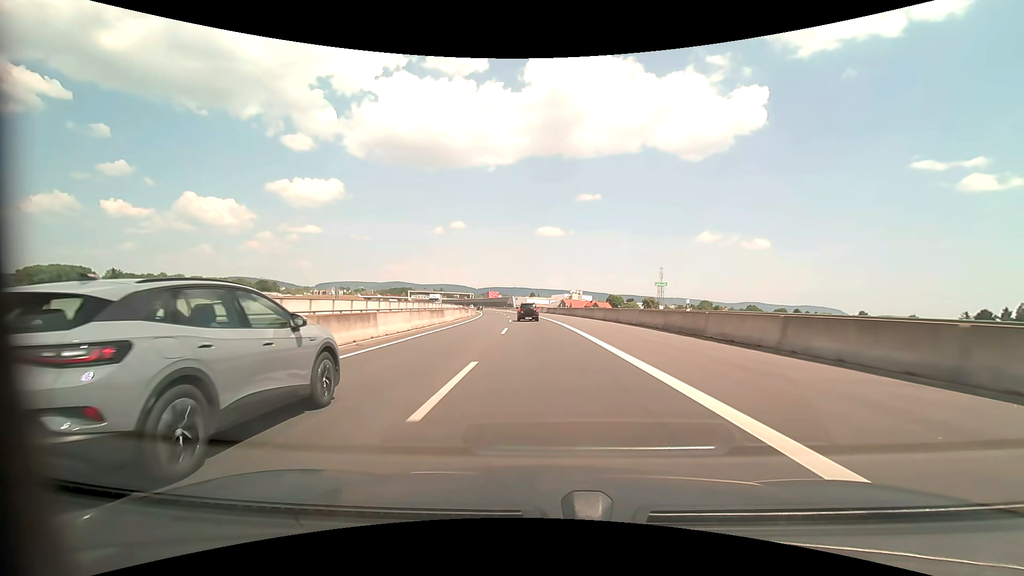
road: motorway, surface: asphalt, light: Day
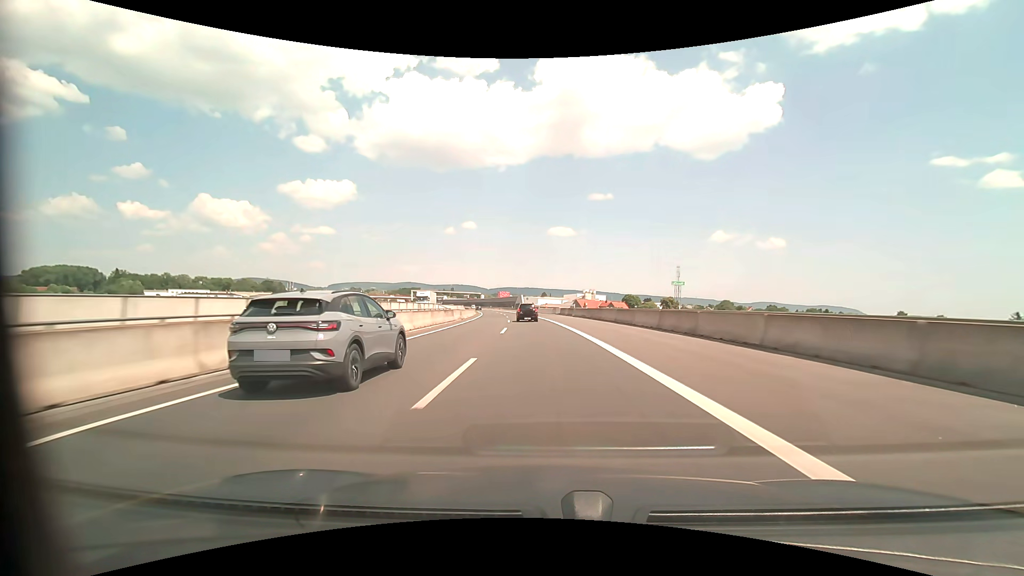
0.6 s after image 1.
(-0.2, +17.3) m; -1°
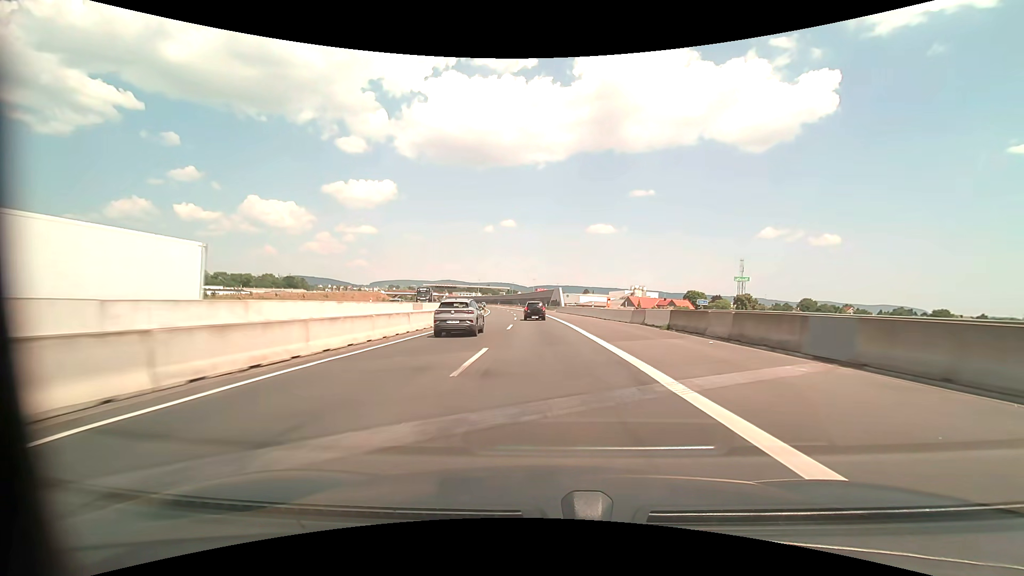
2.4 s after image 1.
(-2.1, +51.3) m; -5°
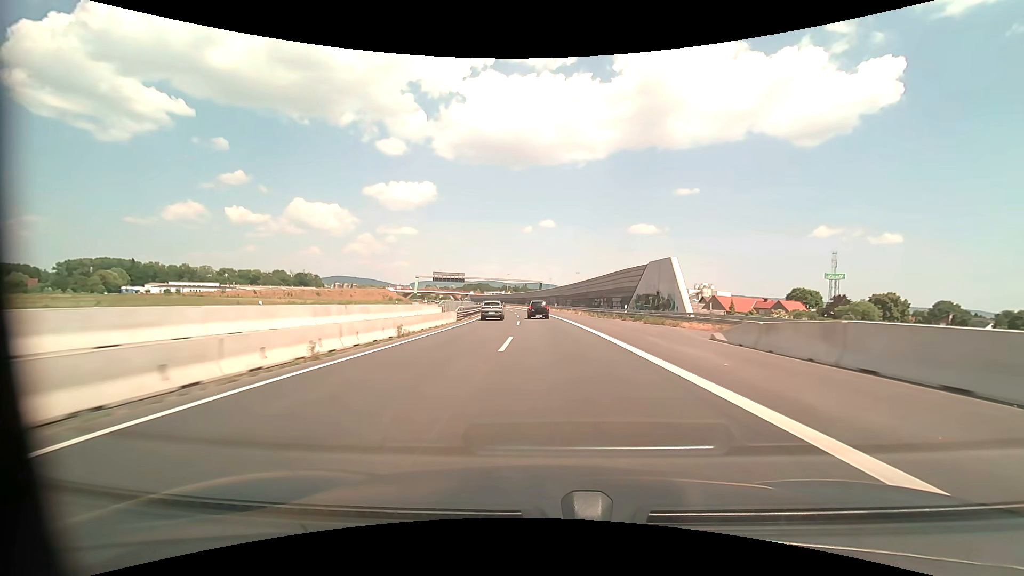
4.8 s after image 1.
(-2.9, +67.5) m; -5°
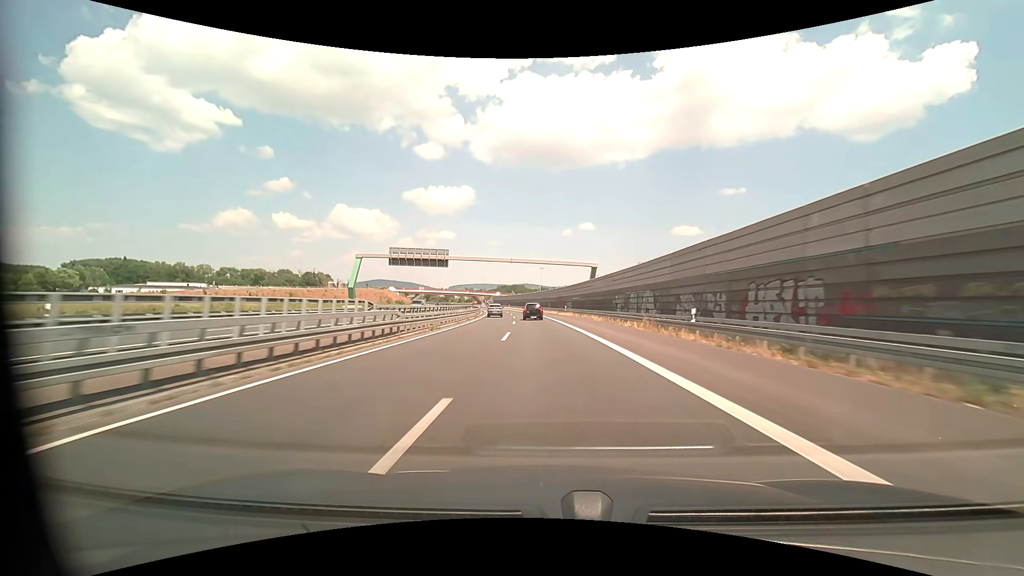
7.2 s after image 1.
(-2.3, +67.4) m; -4°
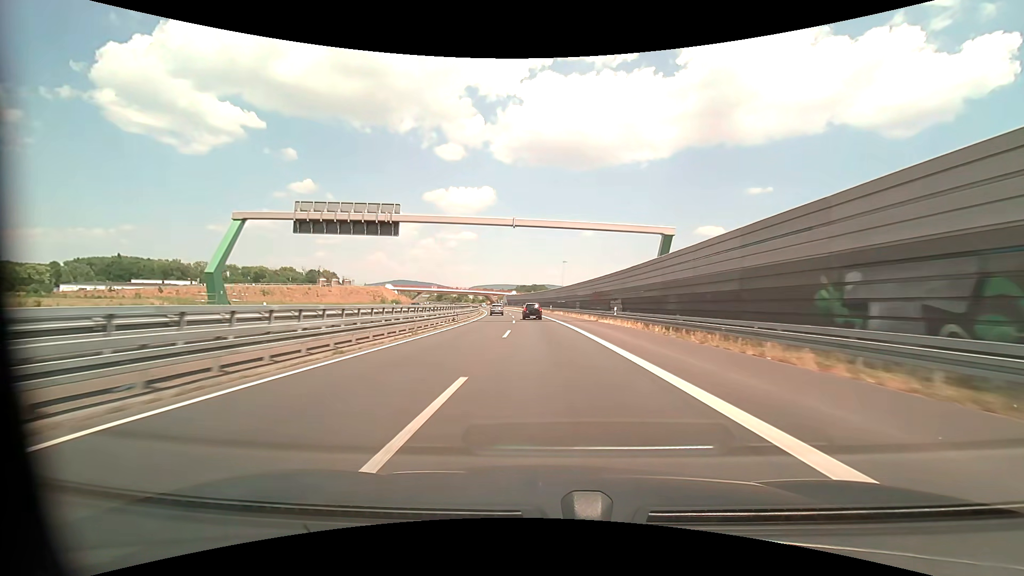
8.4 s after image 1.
(-0.7, +34.2) m; -2°
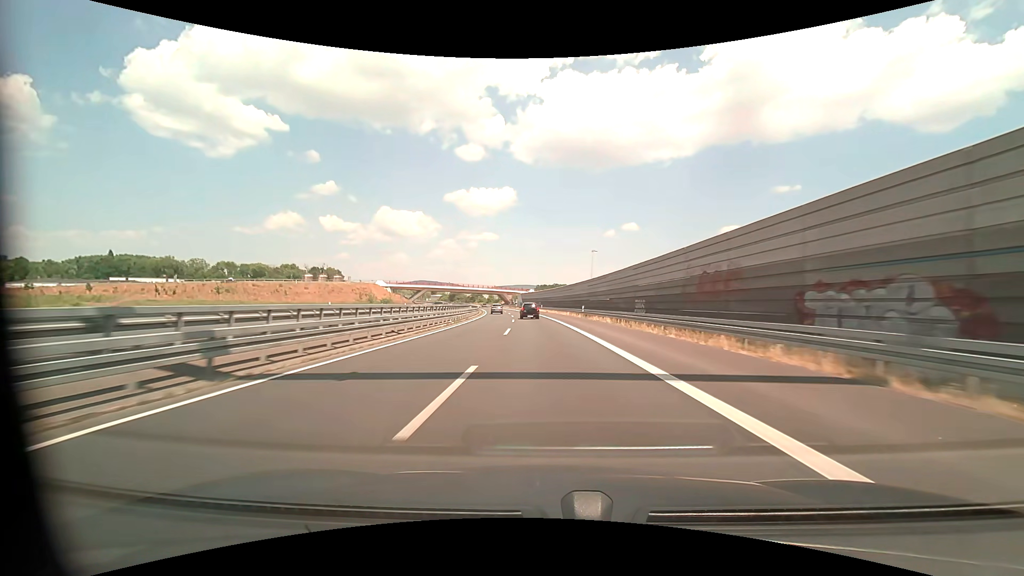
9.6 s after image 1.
(-0.7, +34.5) m; -2°
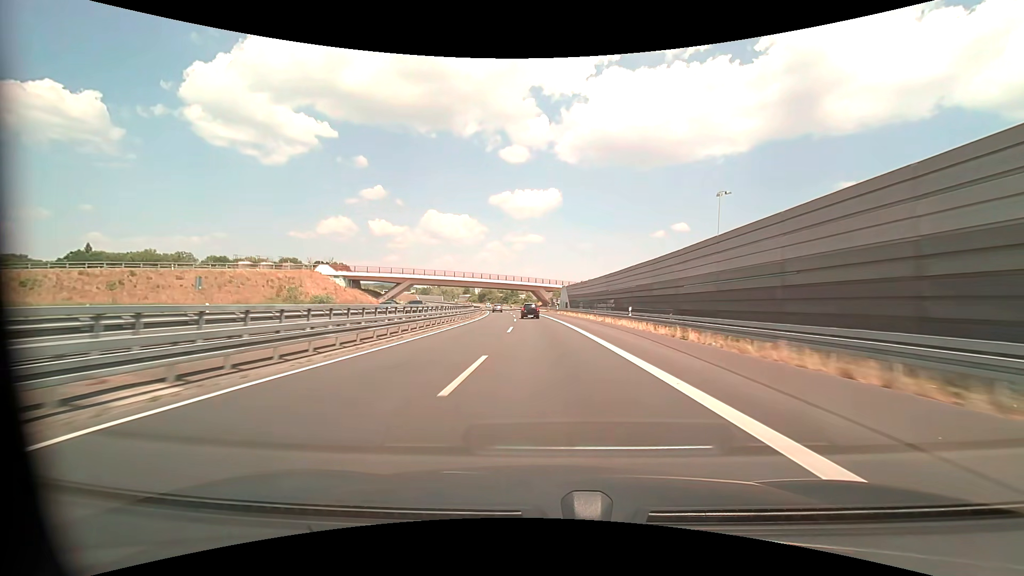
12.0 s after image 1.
(-3.1, +70.3) m; -5°
(0, +10) (0, +20) (-1, +30) (-1, +40) (-2, +50) (-2, +60) (-3, +70) (-4, +80) (-5, +90) (-6, +100) m
